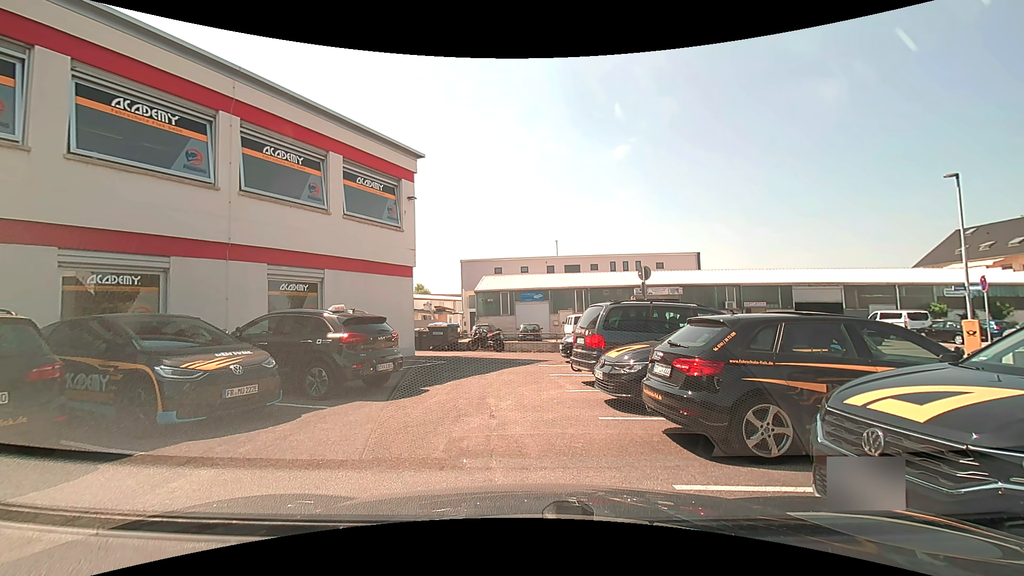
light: Day
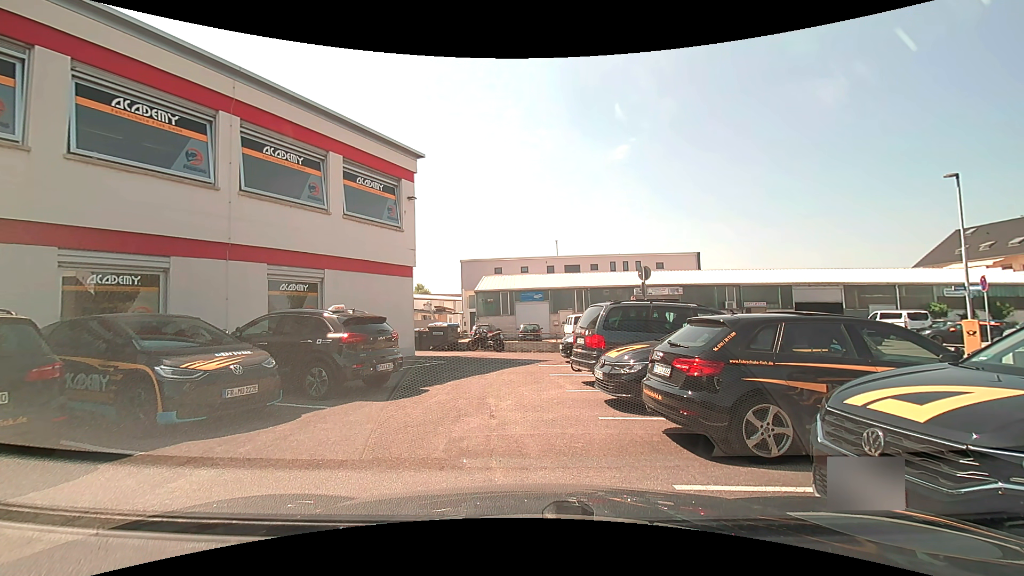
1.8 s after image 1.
(0.0, 0.0) m; 0°
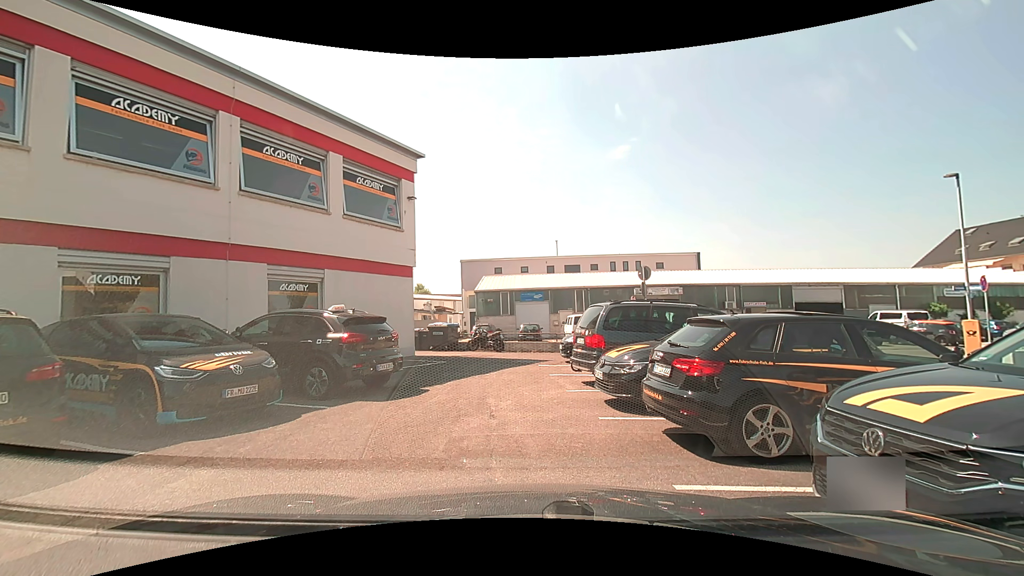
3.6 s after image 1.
(0.0, 0.0) m; 0°
